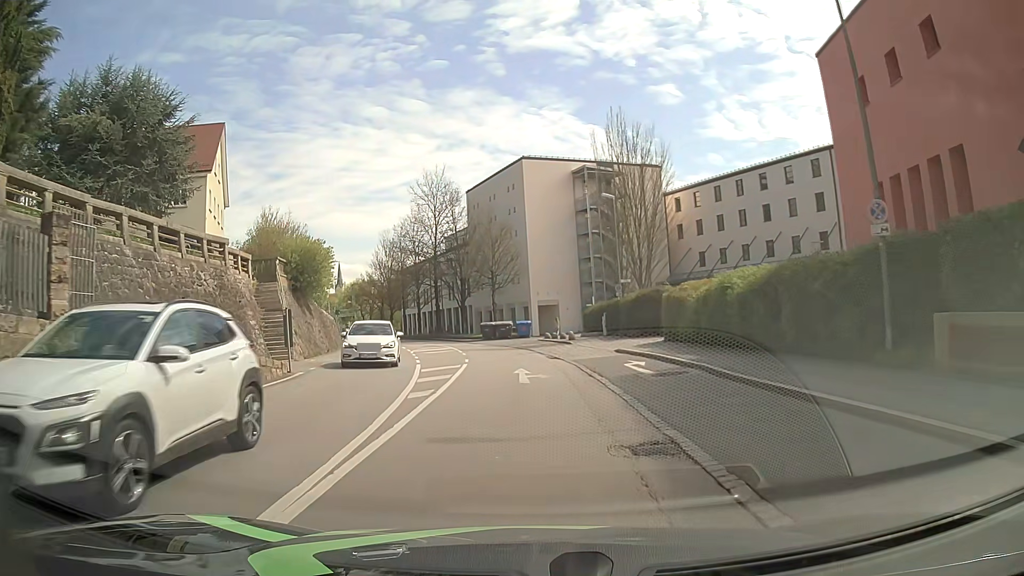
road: tertiary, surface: asphalt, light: Day
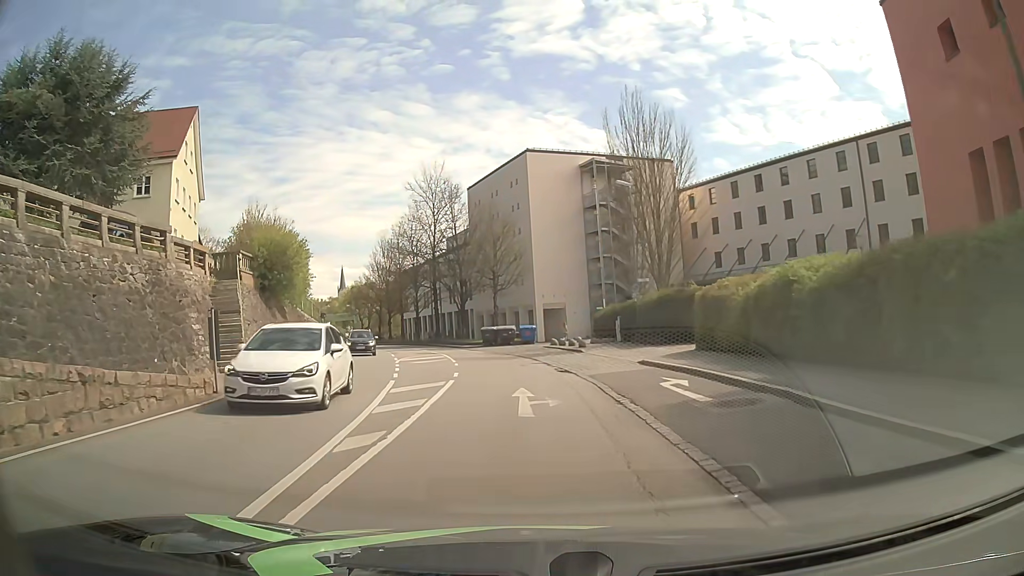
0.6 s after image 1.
(0.0, +4.7) m; -1°
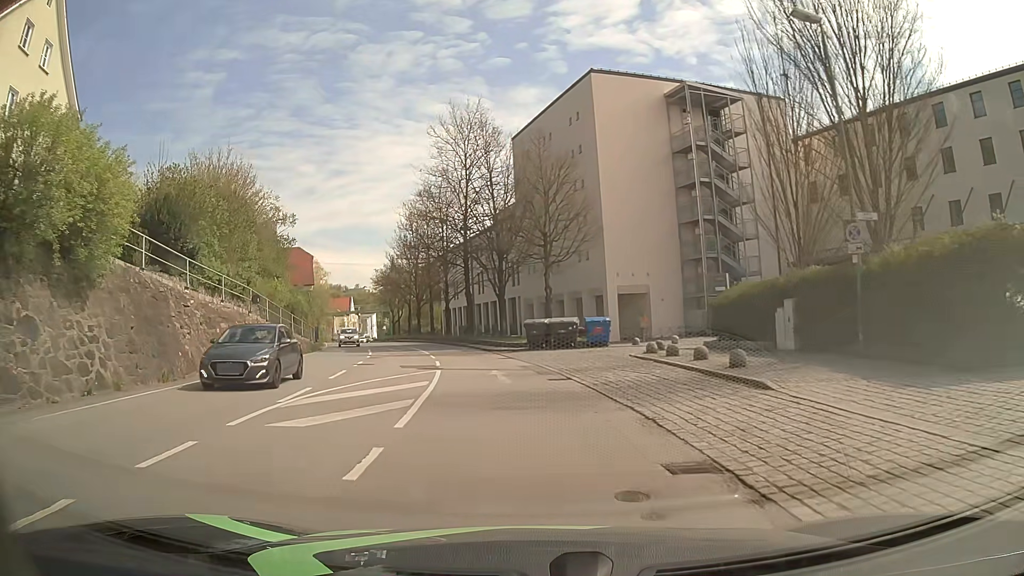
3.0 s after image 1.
(-0.6, +19.2) m; -4°
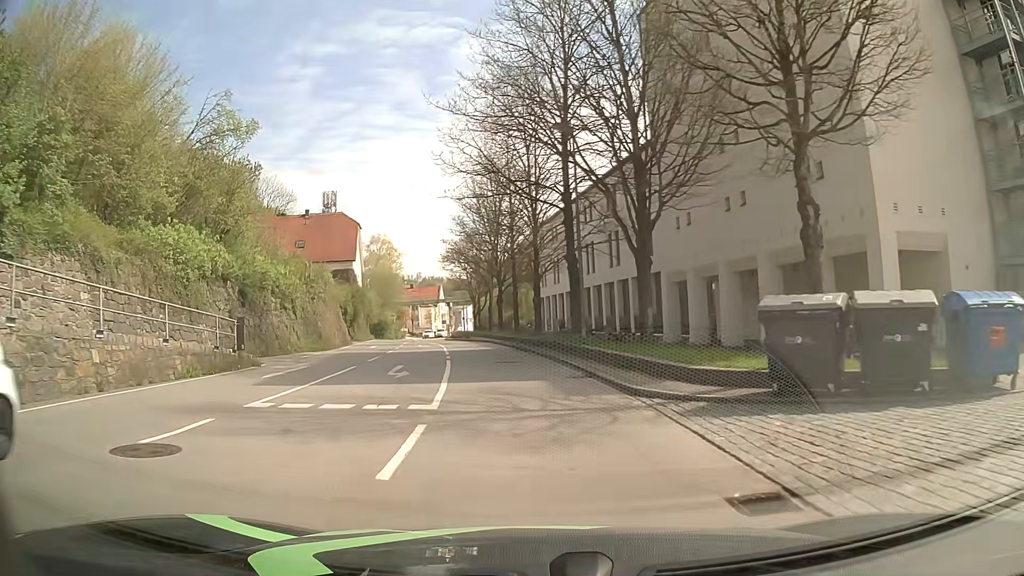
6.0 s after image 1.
(-2.3, +24.2) m; -10°
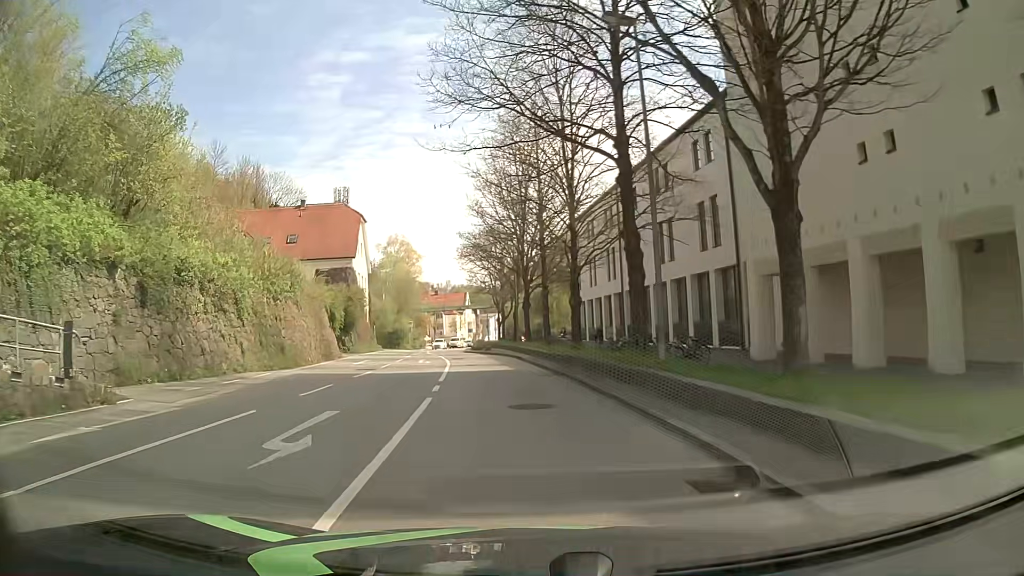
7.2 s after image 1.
(-0.2, +9.8) m; -2°
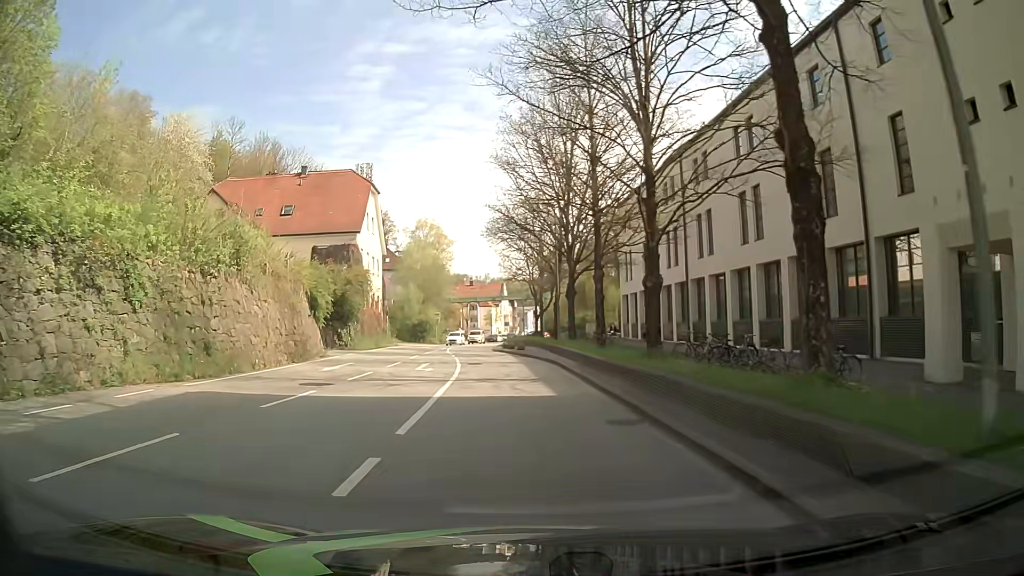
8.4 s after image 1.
(-0.3, +9.7) m; -4°
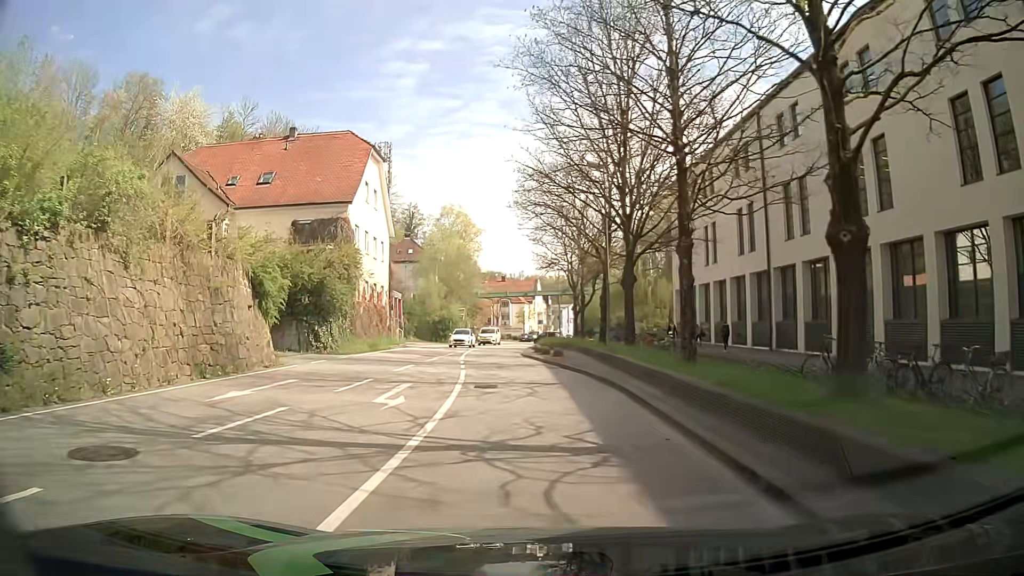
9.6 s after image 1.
(-0.2, +9.5) m; -3°
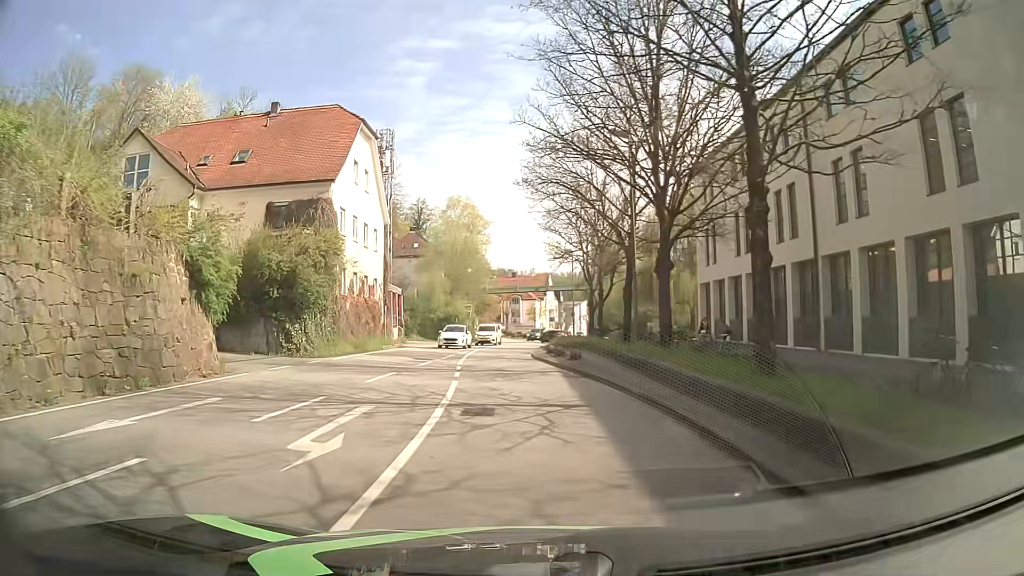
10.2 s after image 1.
(0.0, +4.7) m; 0°
(0, +10) (-1, +20) (-2, +30) (-2, +40) (-2, +50) (-1, +60) (0, +70) (+1, +80) (+3, +90) (+4, +100) m
